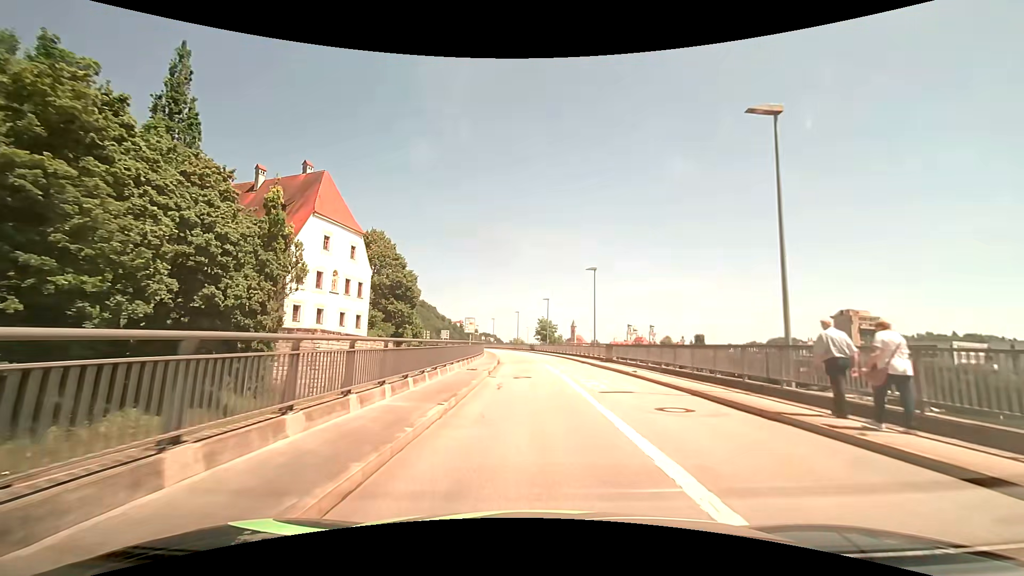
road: primary_link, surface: asphalt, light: Day
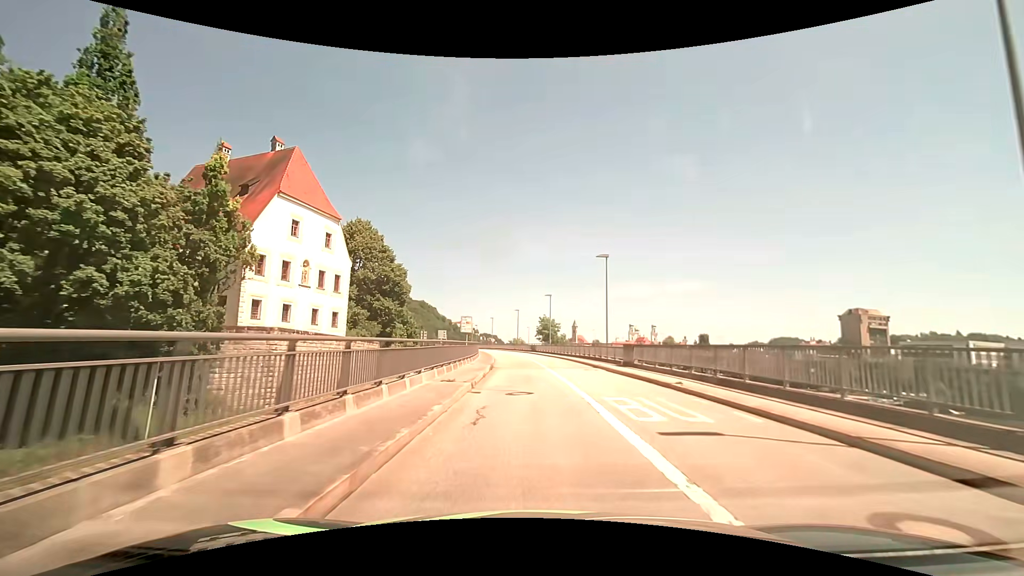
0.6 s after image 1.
(0.0, +6.5) m; 0°
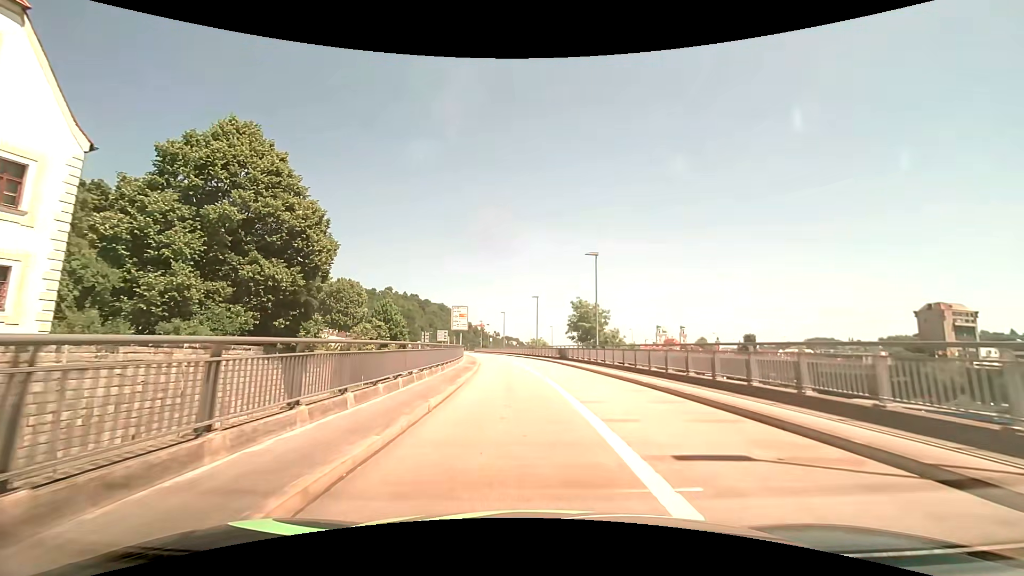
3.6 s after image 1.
(-0.4, +31.6) m; -2°
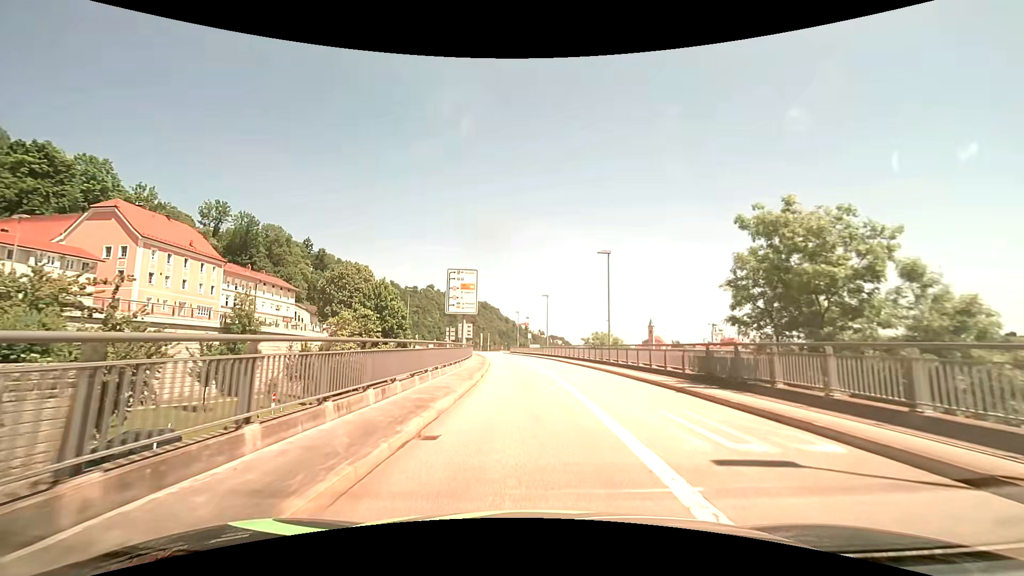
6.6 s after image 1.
(-1.4, +30.1) m; -5°
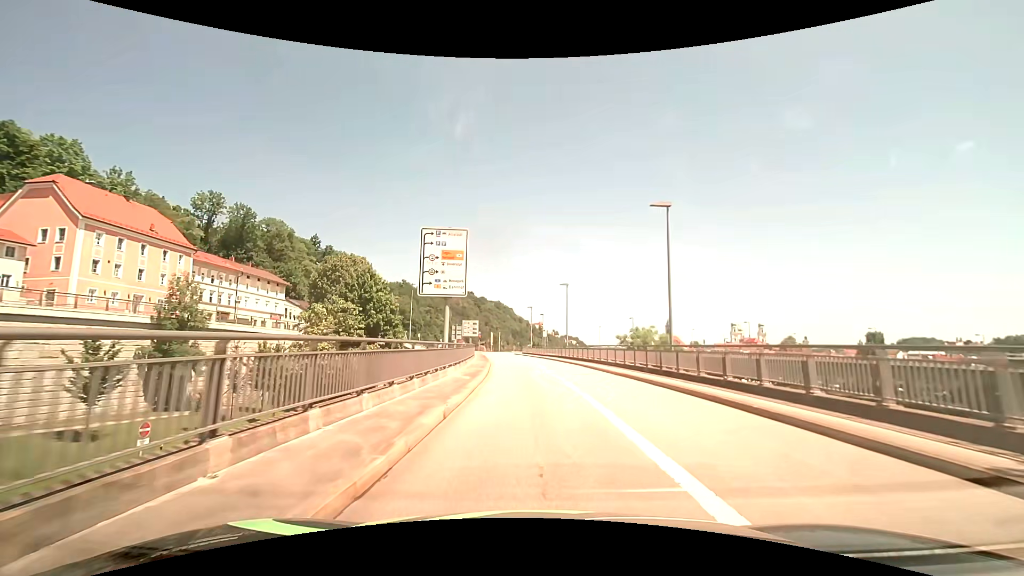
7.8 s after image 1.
(-0.2, +11.8) m; -2°
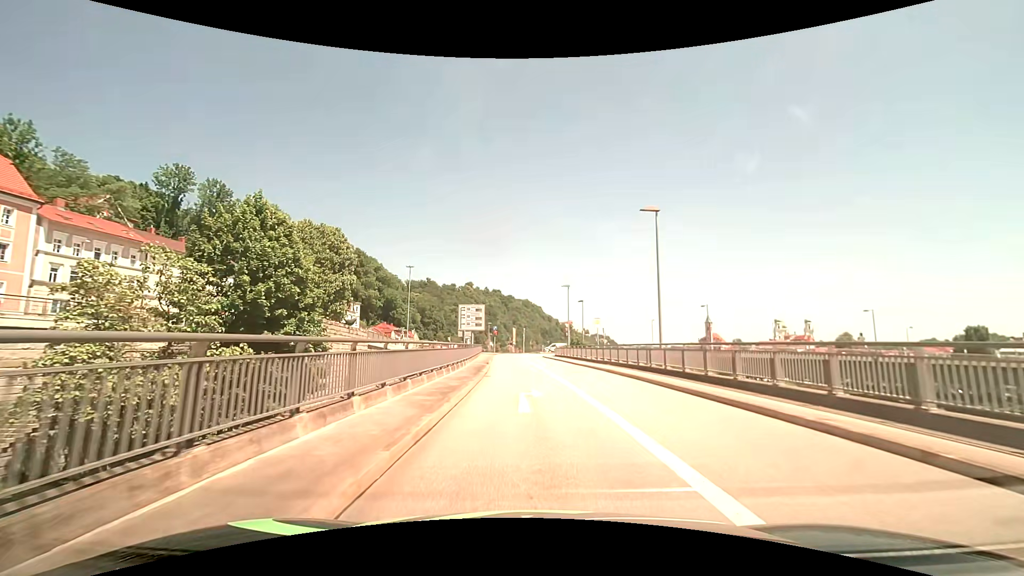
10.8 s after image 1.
(-0.8, +28.5) m; -3°
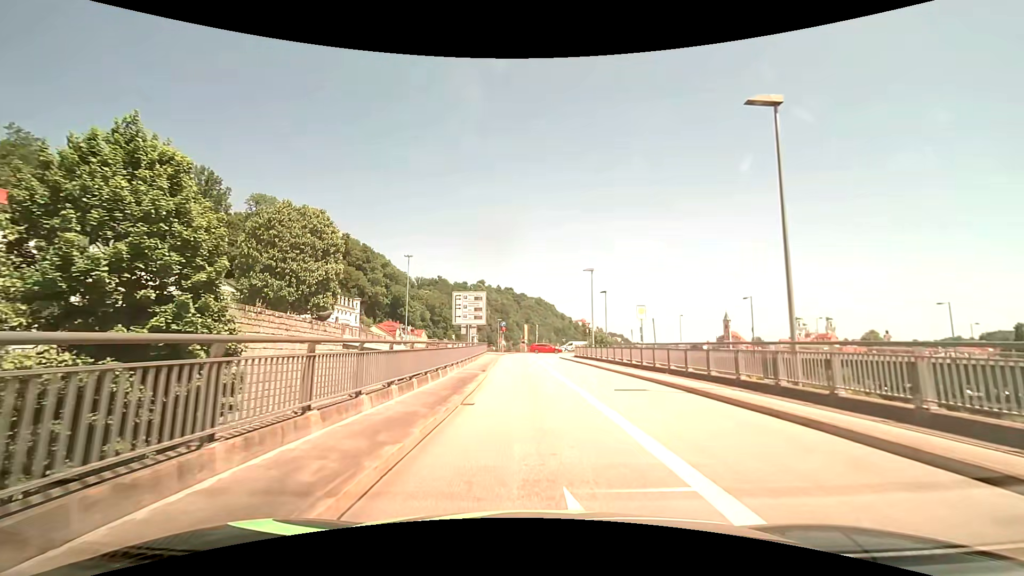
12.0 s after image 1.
(-0.1, +10.5) m; -1°
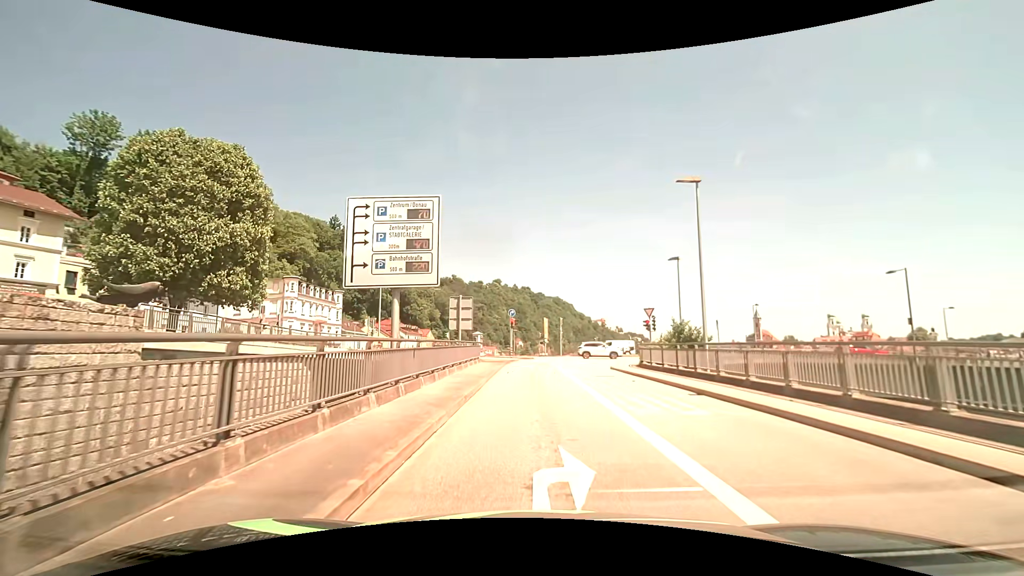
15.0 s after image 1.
(-0.6, +23.6) m; -2°
